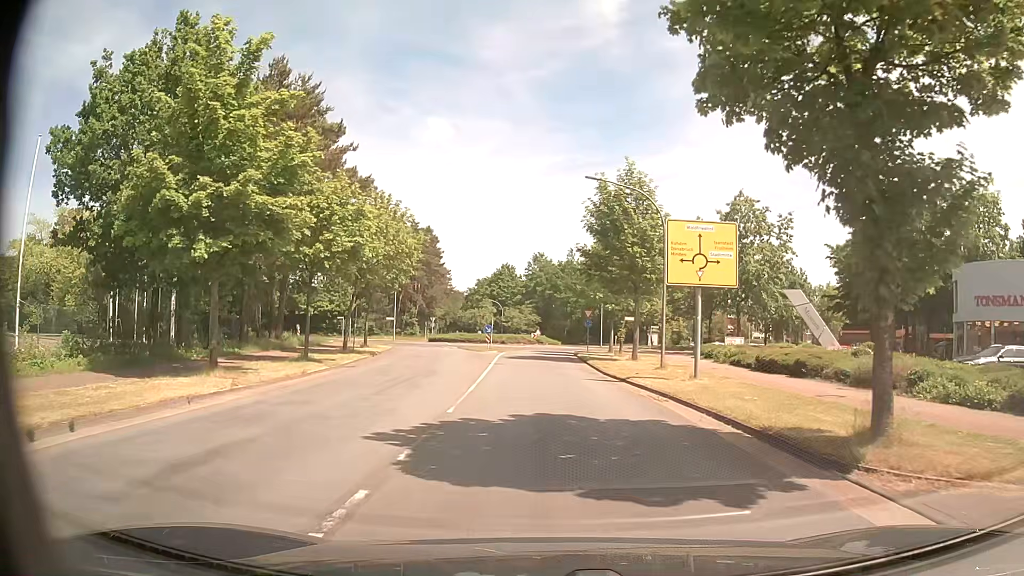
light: Day
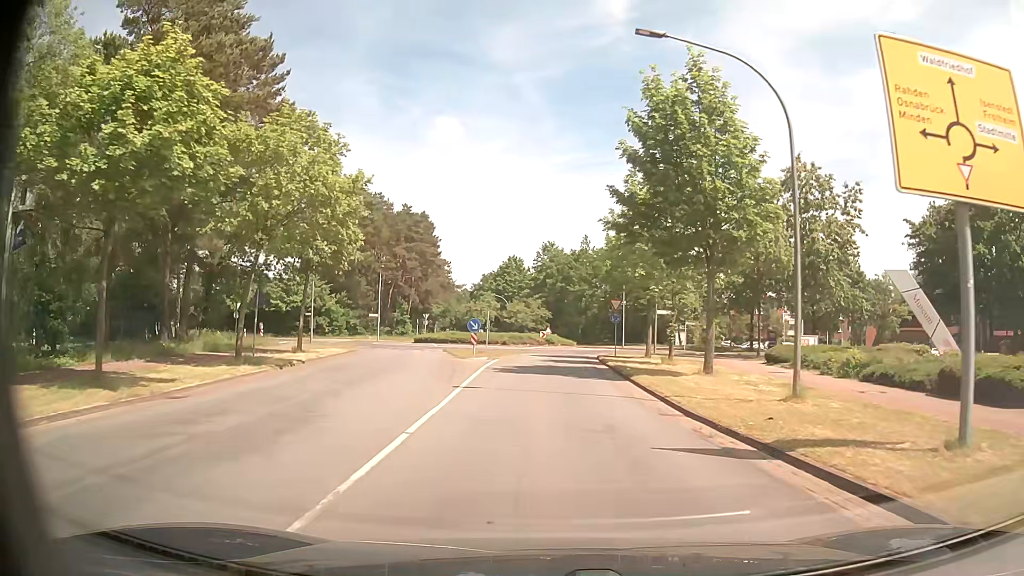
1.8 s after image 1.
(-0.1, +14.0) m; -1°
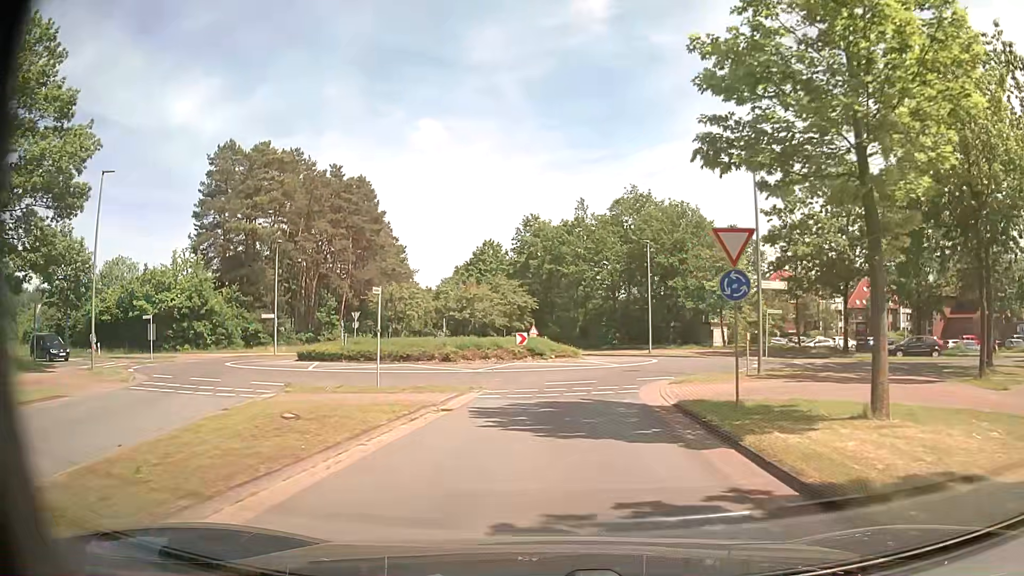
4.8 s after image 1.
(+0.4, +26.4) m; +1°
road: unclassified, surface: asphalt
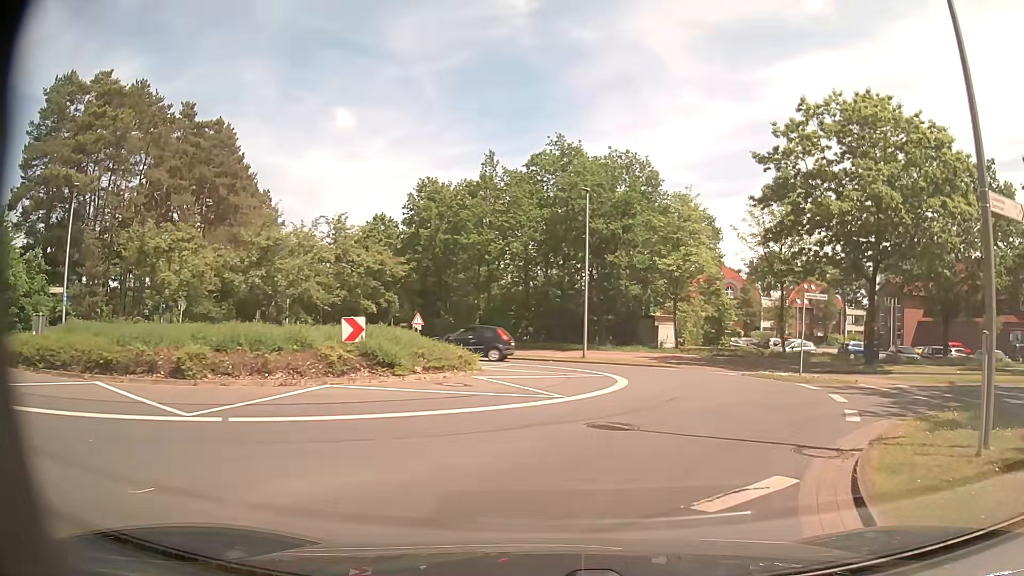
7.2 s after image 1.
(+0.8, +15.8) m; +9°
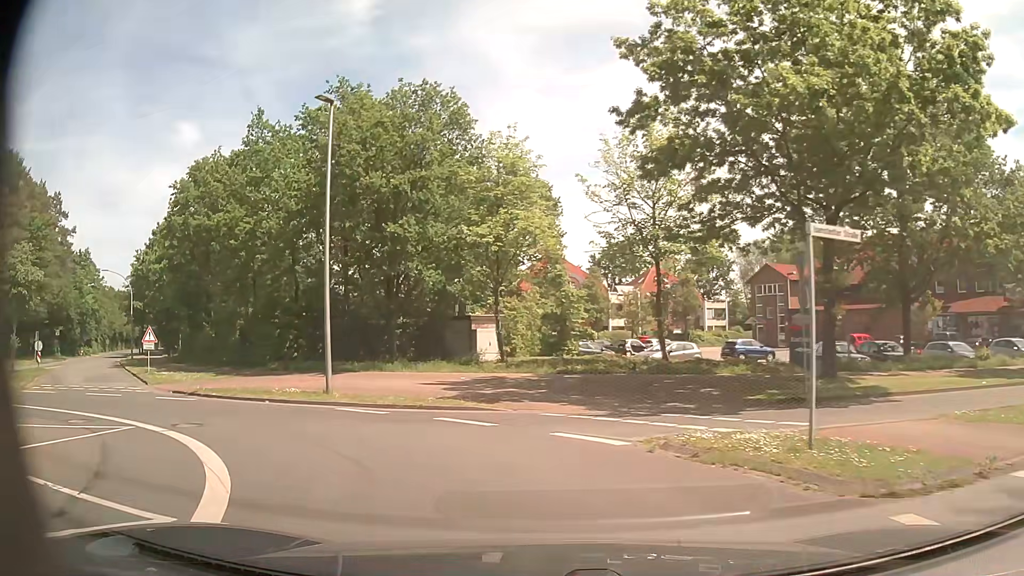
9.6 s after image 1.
(+2.9, +13.7) m; +14°
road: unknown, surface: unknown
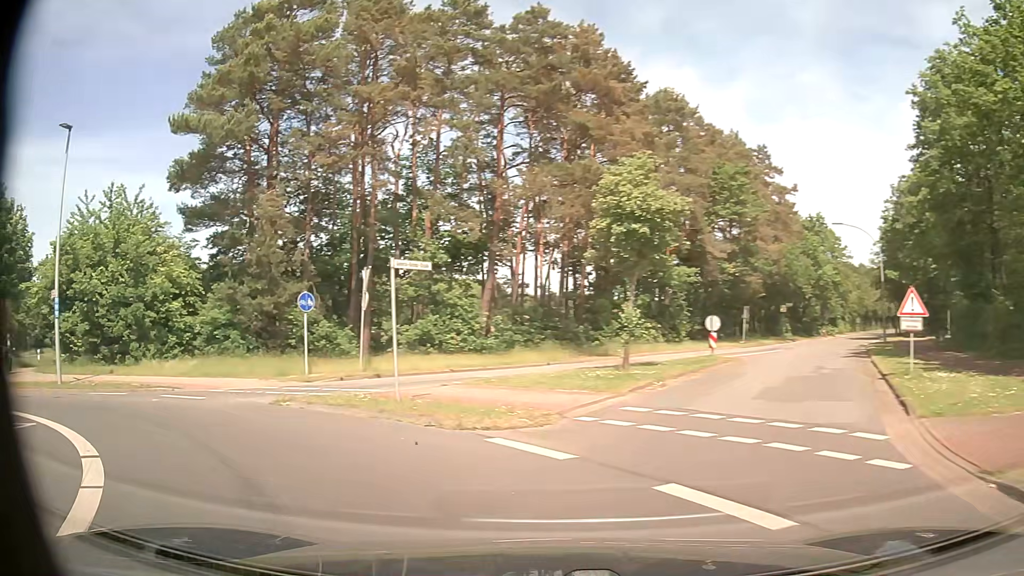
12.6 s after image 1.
(-7.5, +14.1) m; -66°
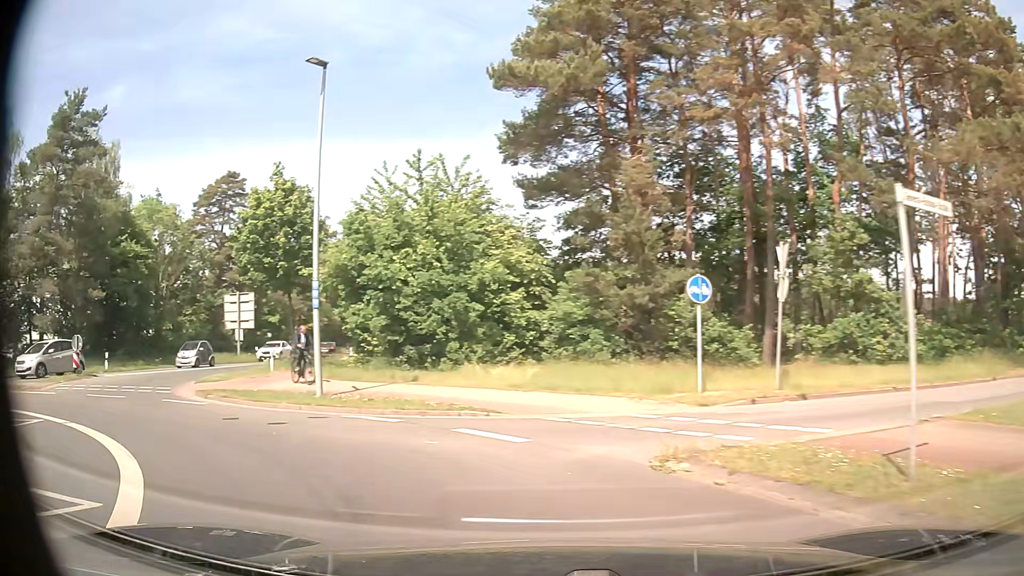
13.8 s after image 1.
(-1.8, +6.3) m; -31°
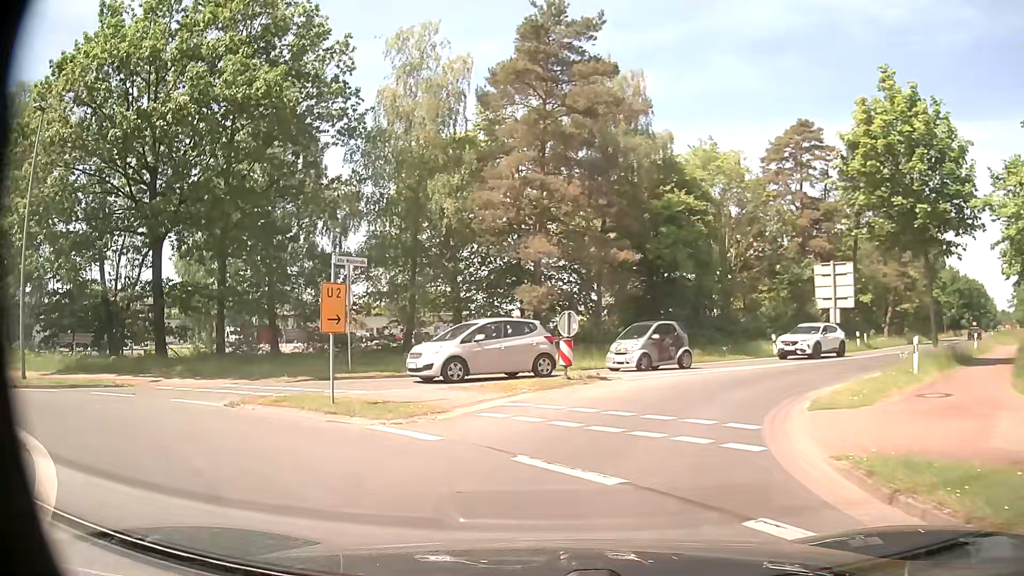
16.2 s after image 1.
(-5.3, +10.6) m; -49°
(+1, +10) (+6, +18) (+13, +25) (+20, +33) (+27, +40) (+34, +47) (+41, +54) (+47, +62) (+54, +69) (+61, +77) m
